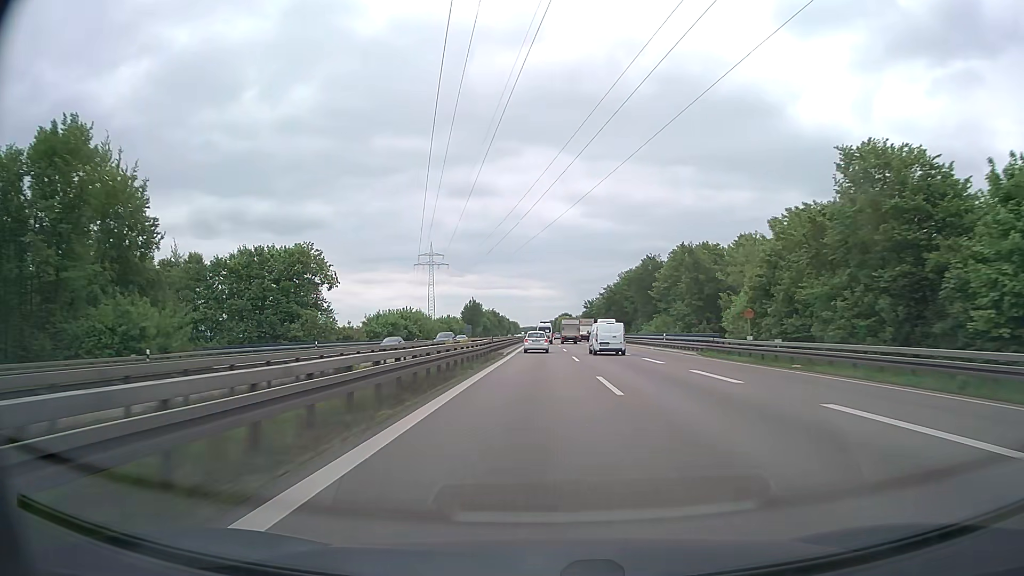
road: trunk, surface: asphalt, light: Day
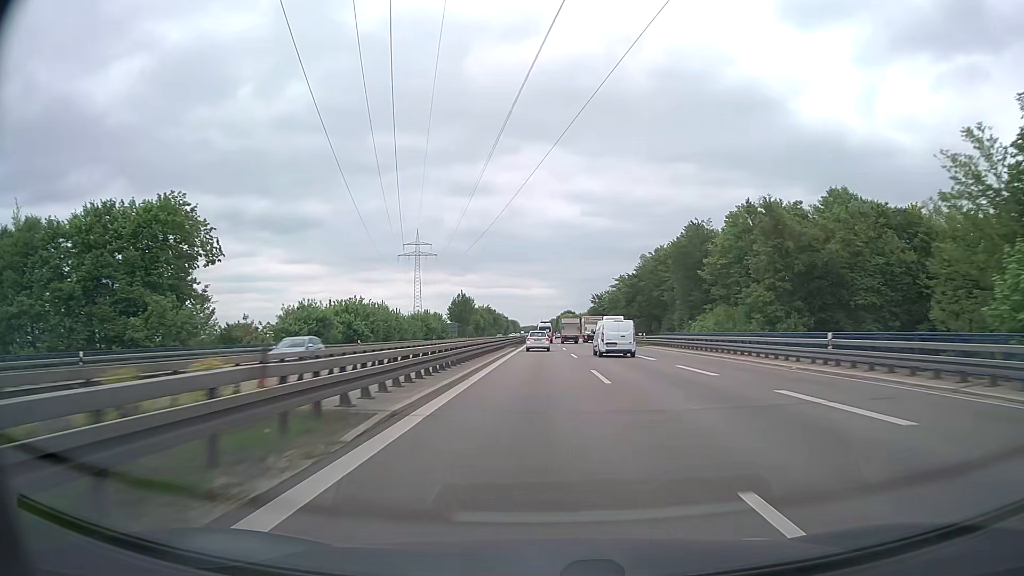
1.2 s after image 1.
(0.0, +33.2) m; 0°
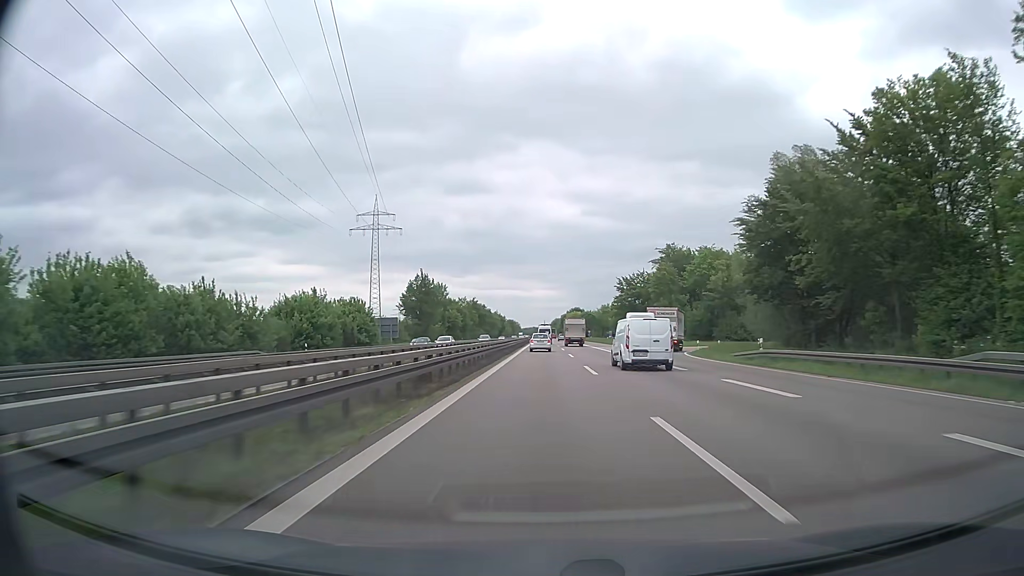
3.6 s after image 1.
(-0.1, +67.2) m; 0°
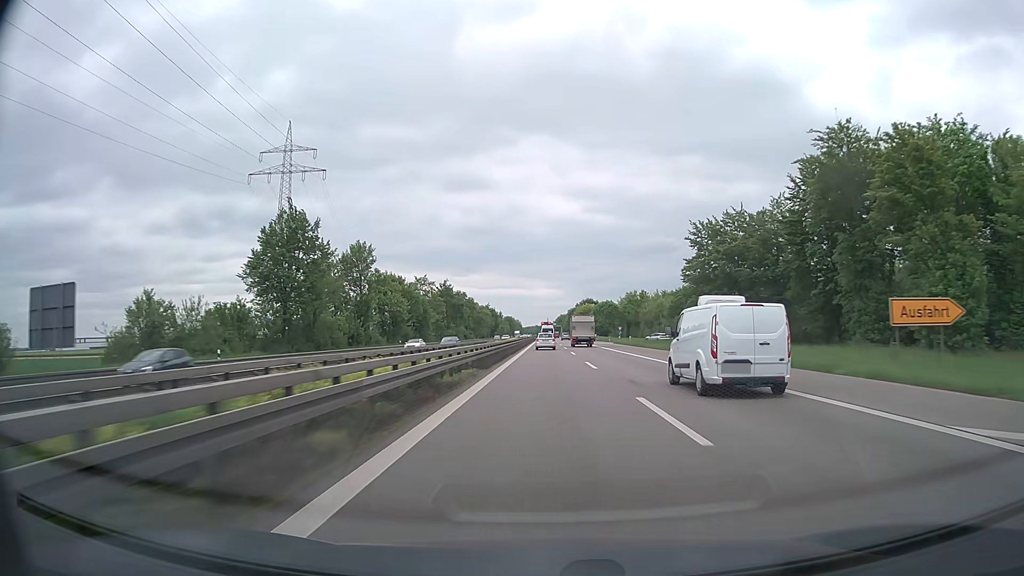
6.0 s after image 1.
(-0.2, +69.2) m; 0°
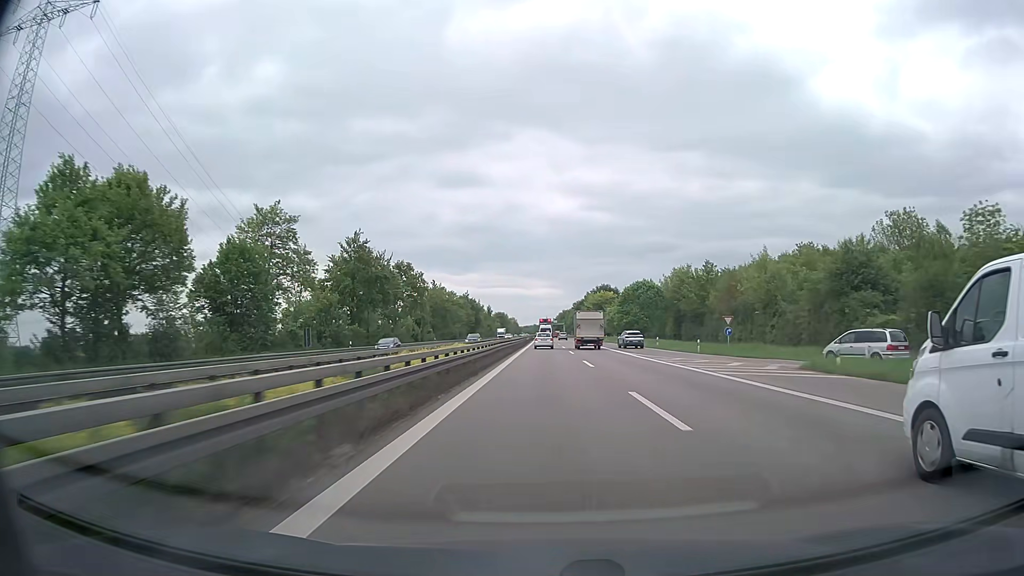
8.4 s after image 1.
(-0.1, +71.3) m; 0°
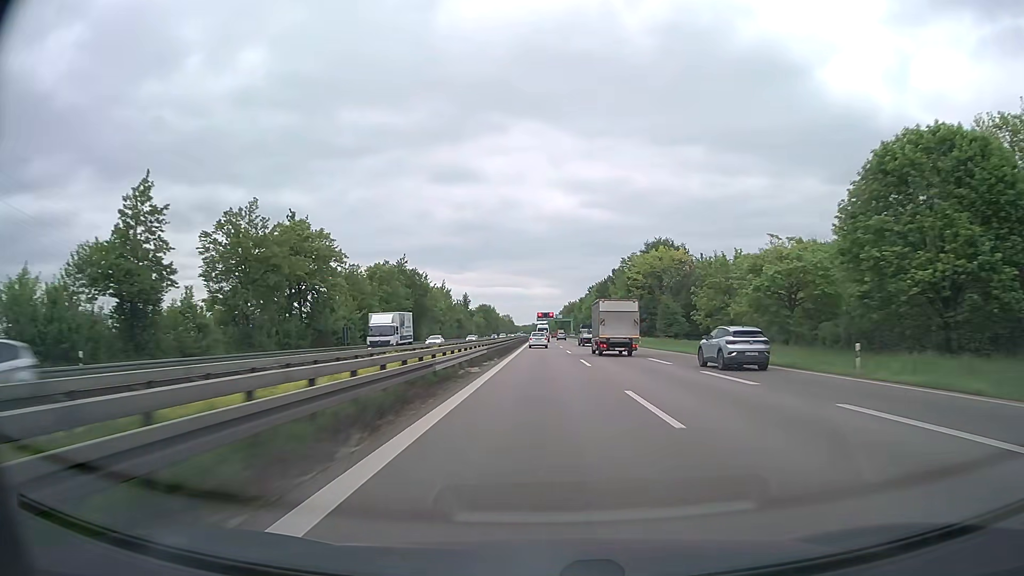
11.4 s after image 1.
(-0.1, +90.2) m; 0°
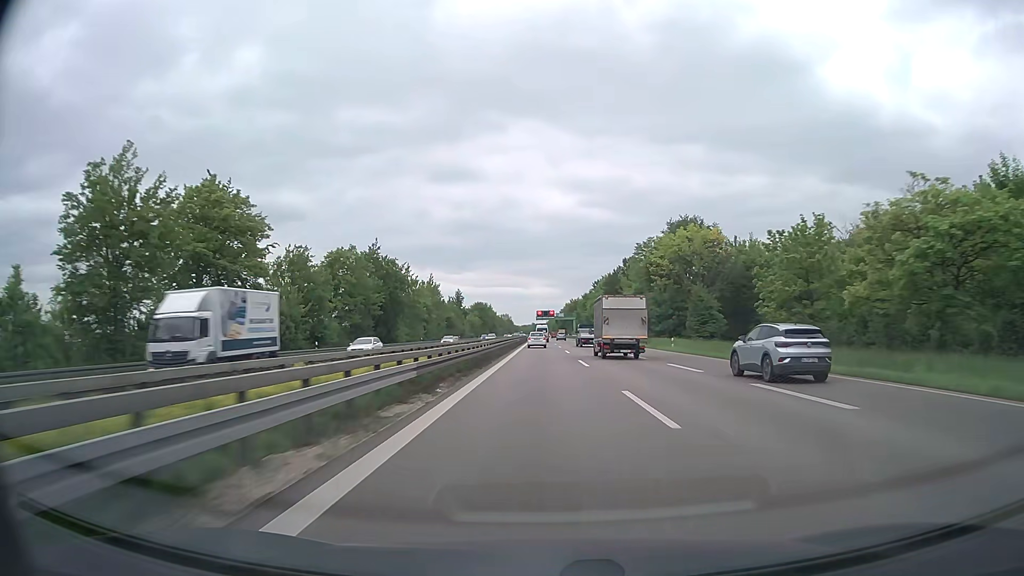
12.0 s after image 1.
(0.0, +18.1) m; 0°
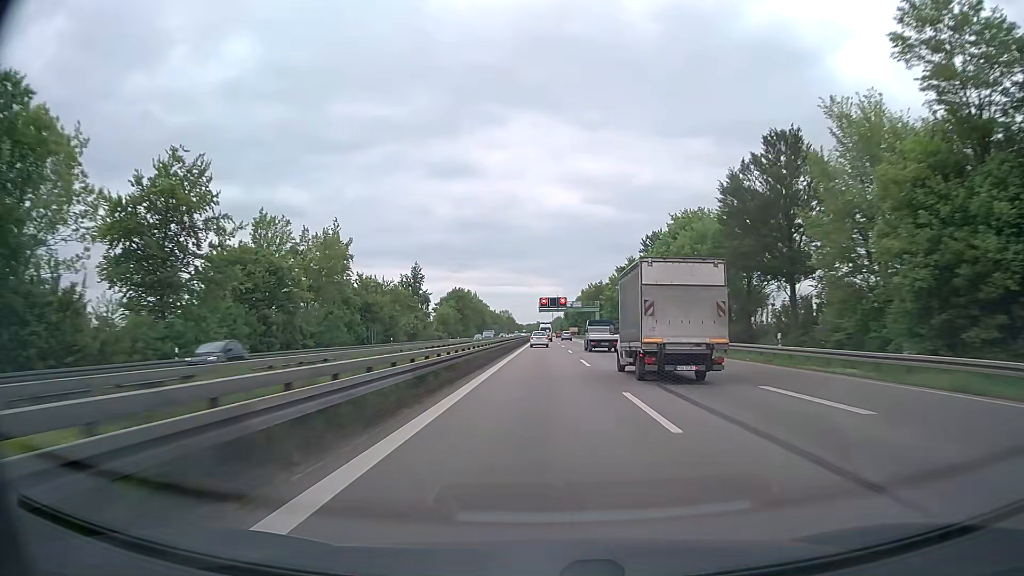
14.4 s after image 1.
(-0.3, +72.7) m; -1°
(0, +10) (0, +20) (0, +30) (0, +40) (0, +50) (0, +60) (0, +70) (0, +80) (0, +90) (0, +100) m
